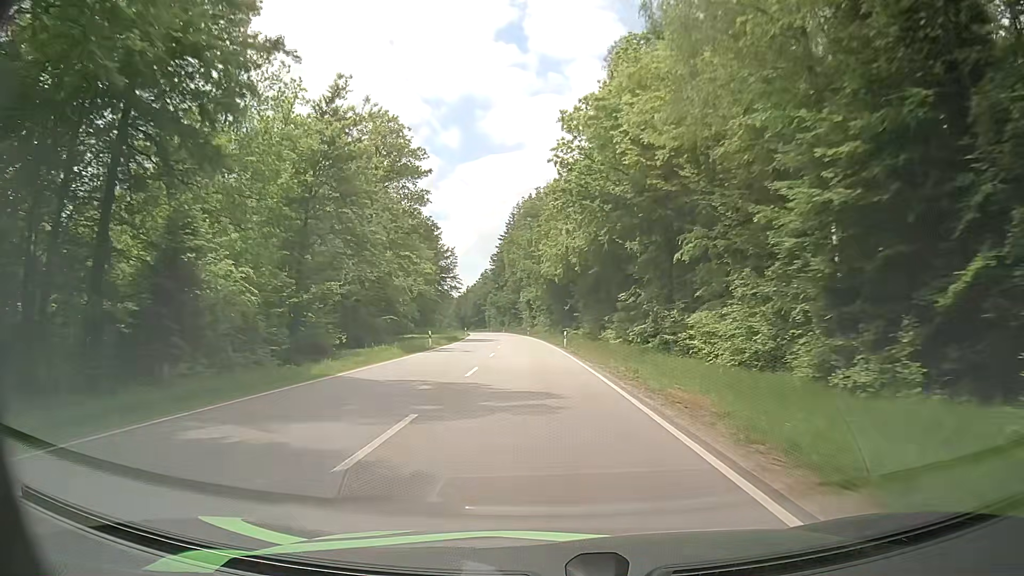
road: secondary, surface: asphalt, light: Day
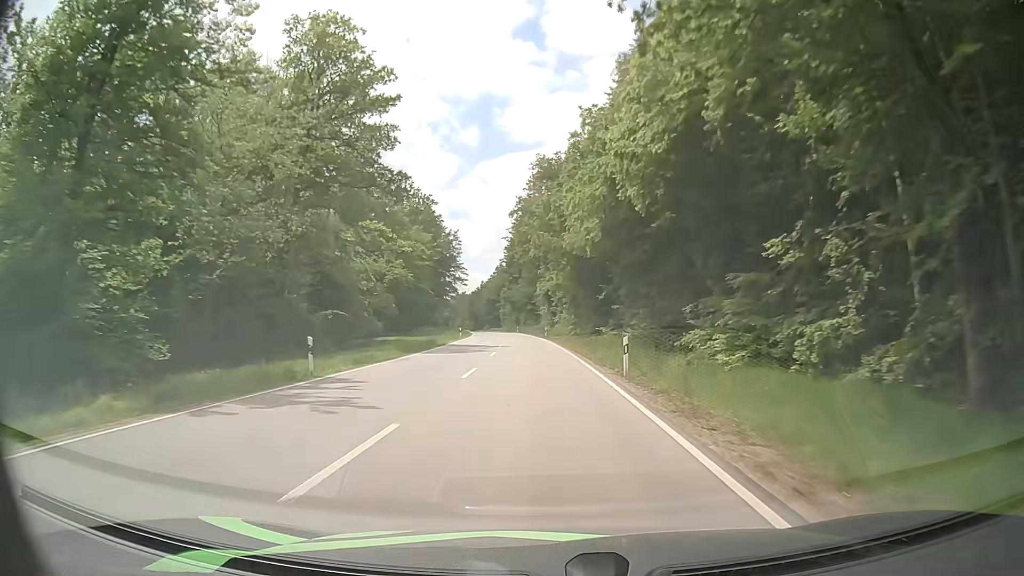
(-0.4, +25.1) m; -2°
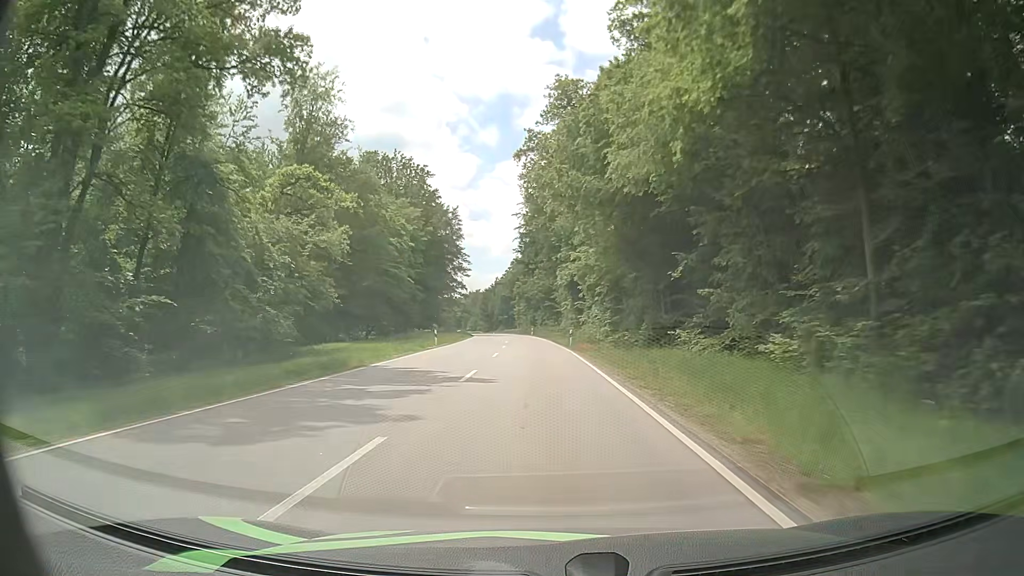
(-0.2, +25.2) m; -1°
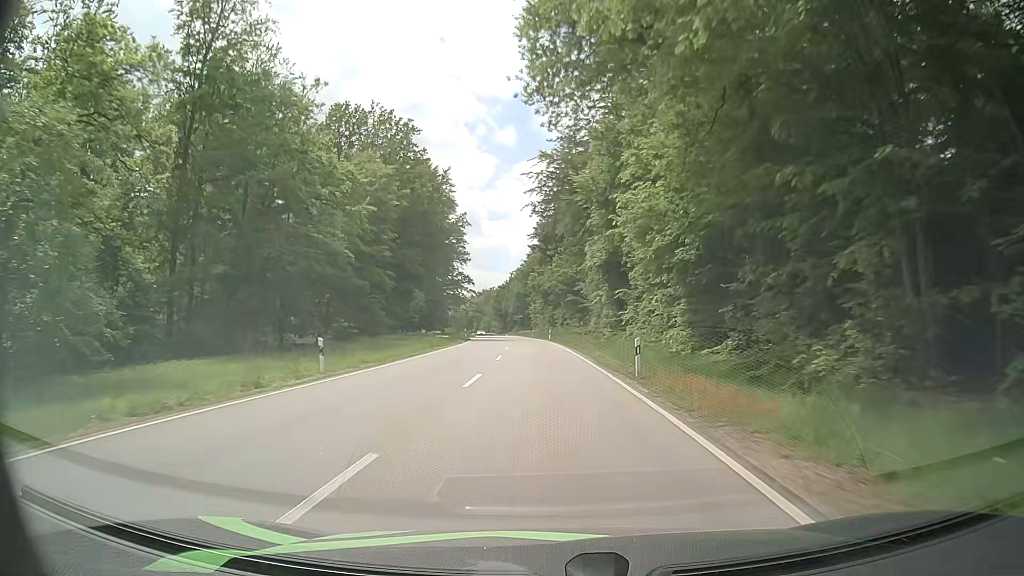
(-0.3, +25.1) m; -2°
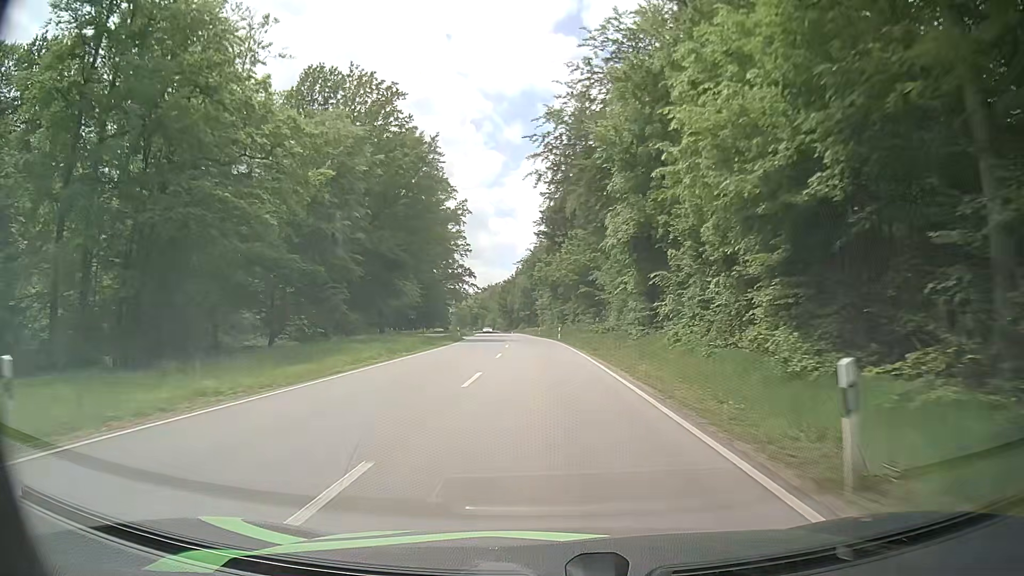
(0.0, +12.5) m; 0°
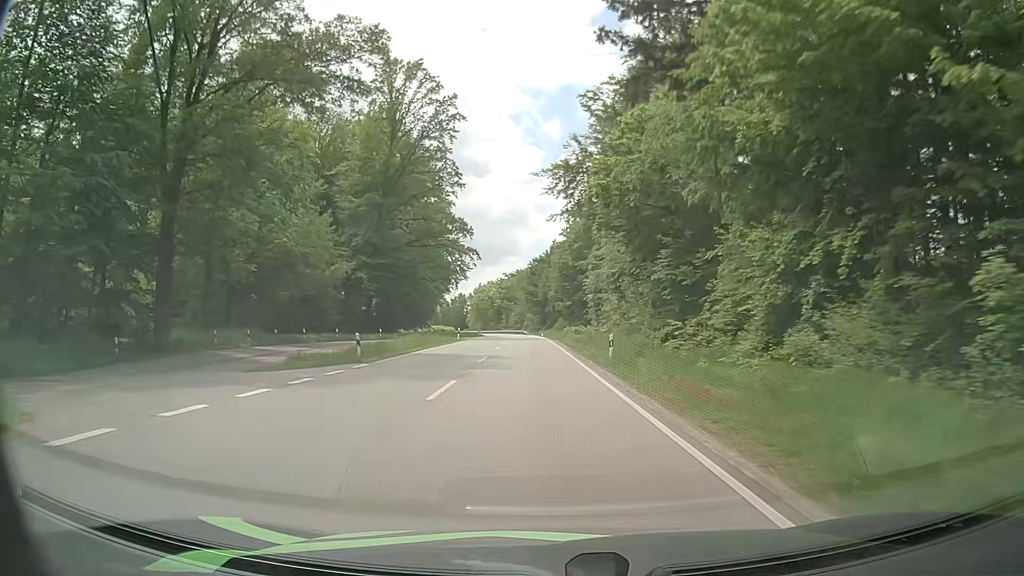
(-2.0, +62.3) m; -4°
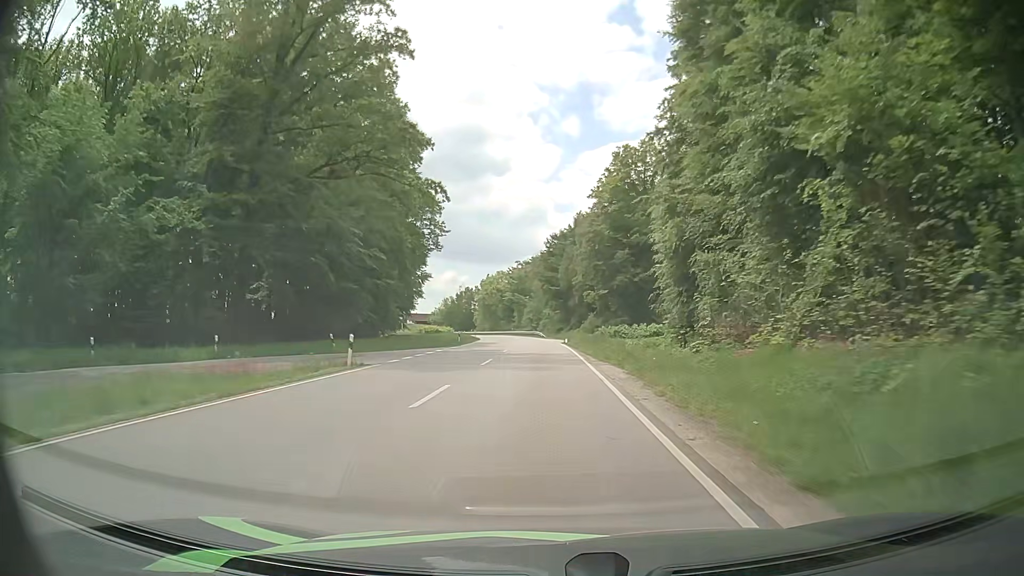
(-0.5, +37.2) m; -1°
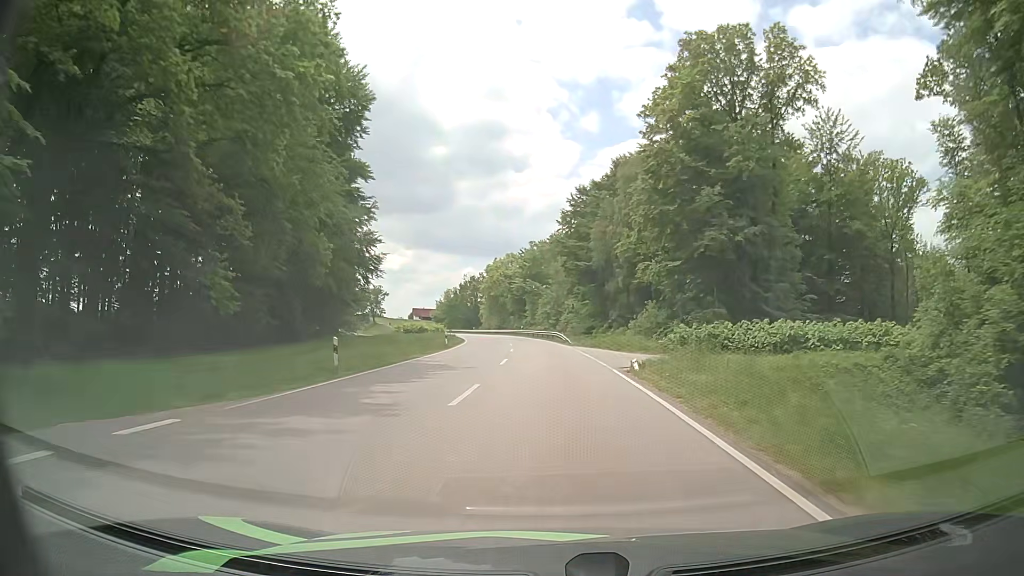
(-0.9, +35.4) m; -2°
(0, +10) (0, +20) (-1, +30) (-1, +40) (-1, +50) (-2, +60) (-3, +70) (-5, +80) (-6, +90) (-8, +100) m
